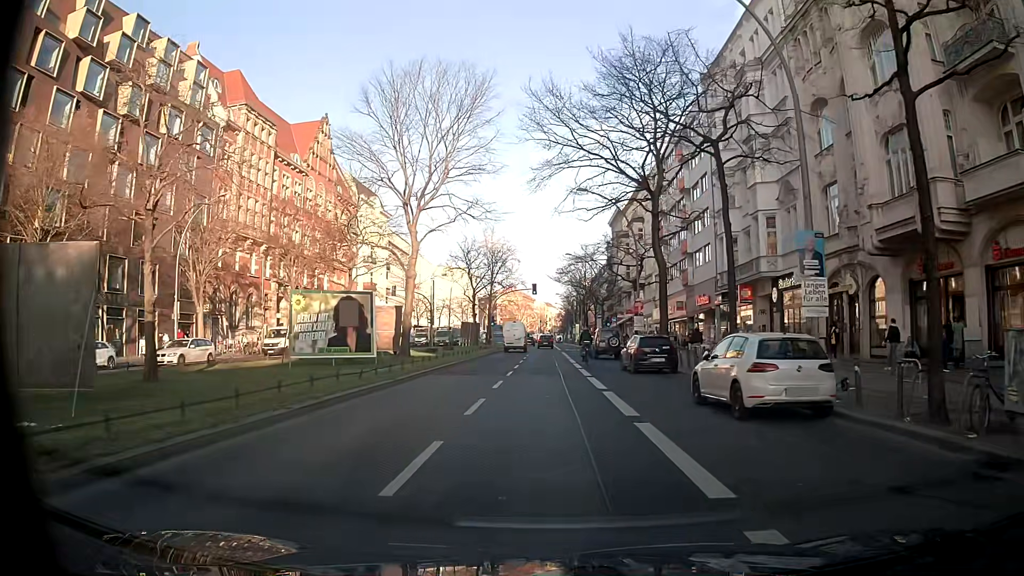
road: primary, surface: asphalt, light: Day
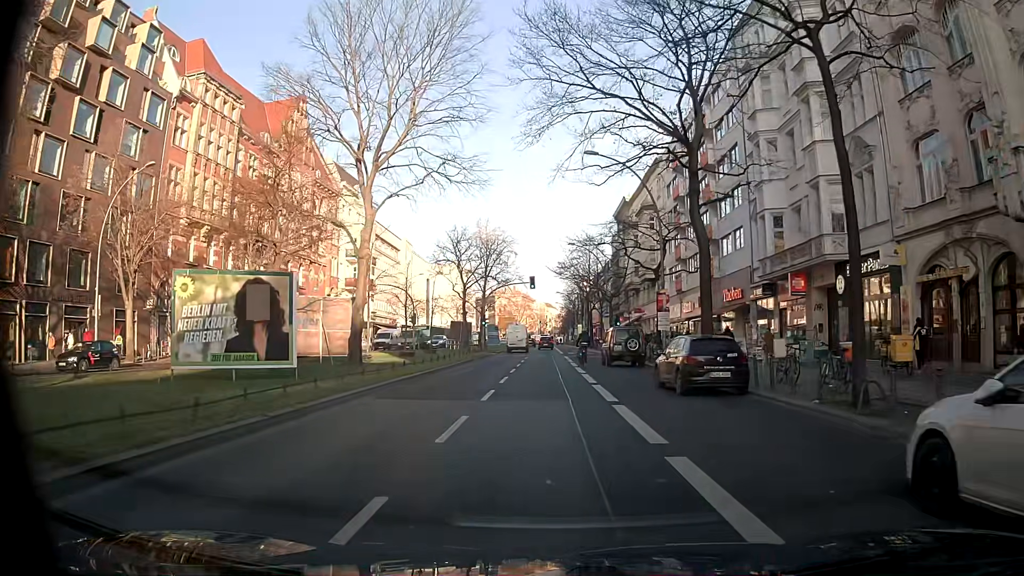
(0.0, +9.0) m; 0°
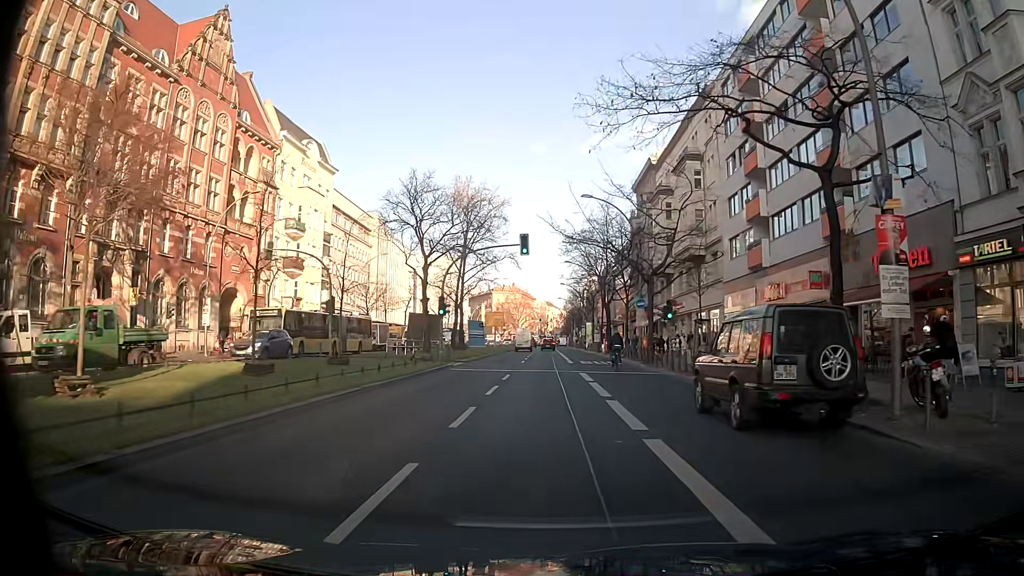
(0.0, +22.6) m; +1°
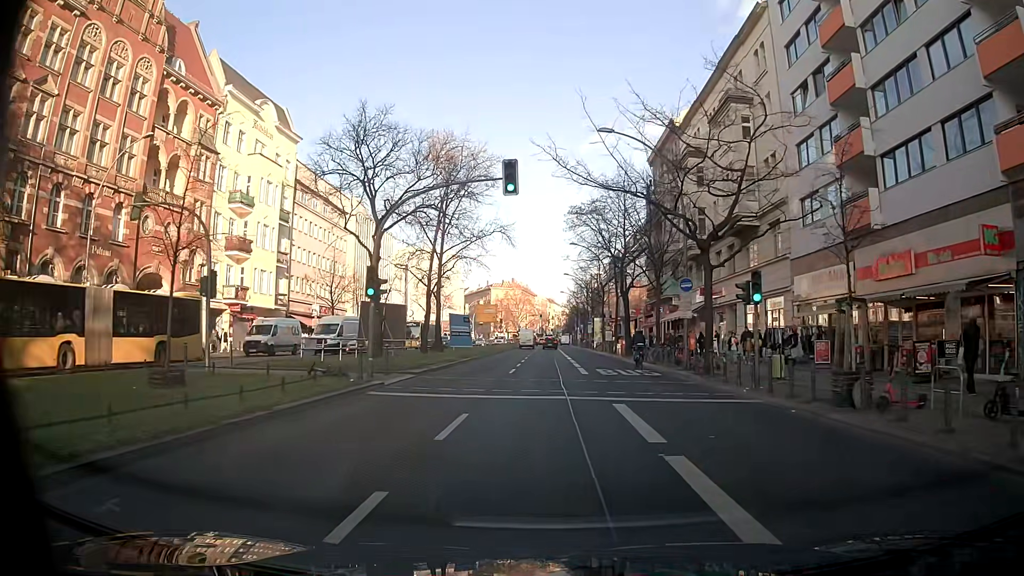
(-0.3, +13.5) m; -1°
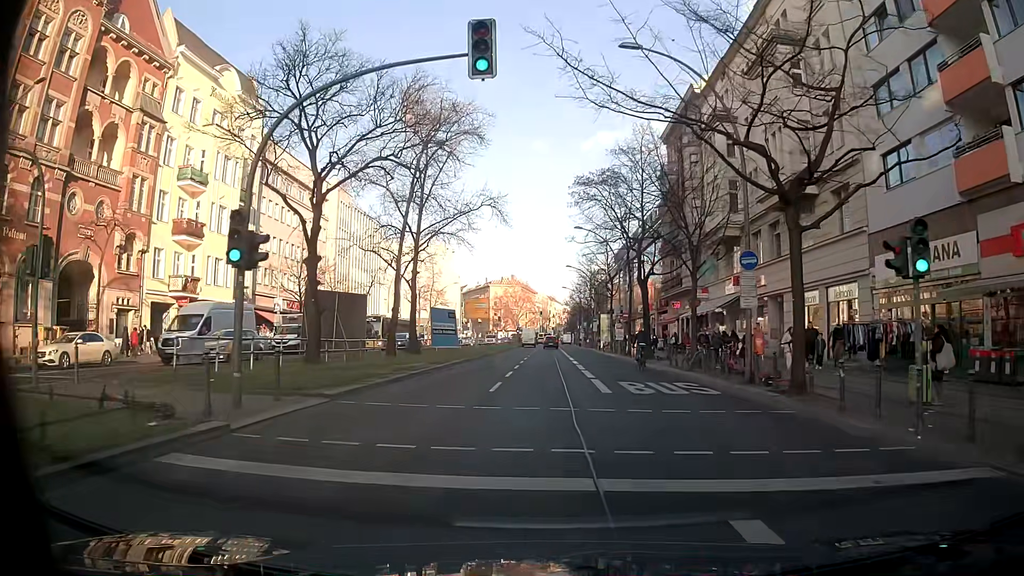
(0.0, +9.0) m; 0°
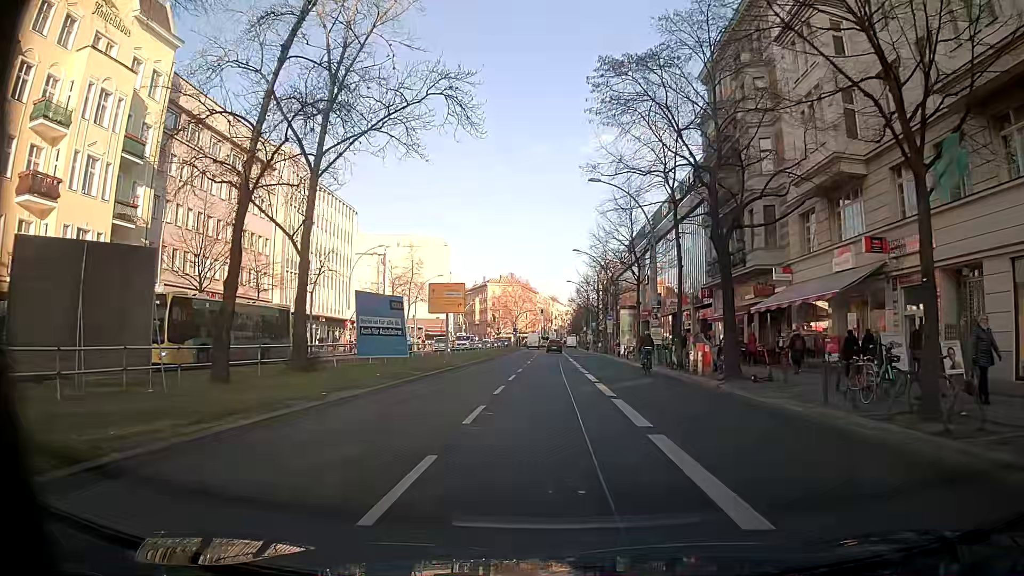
(0.0, +17.8) m; -1°
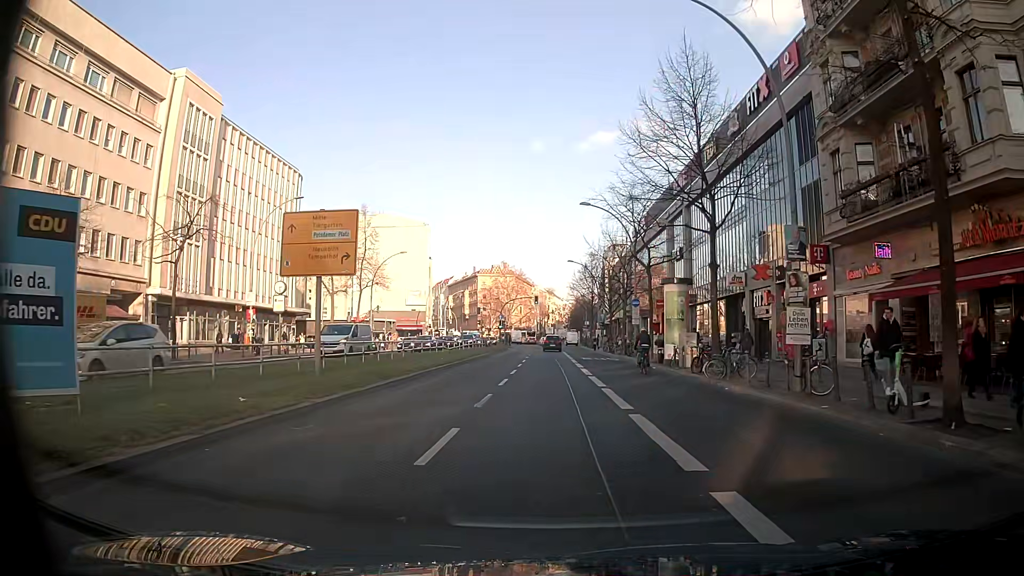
(+0.3, +21.9) m; +2°
